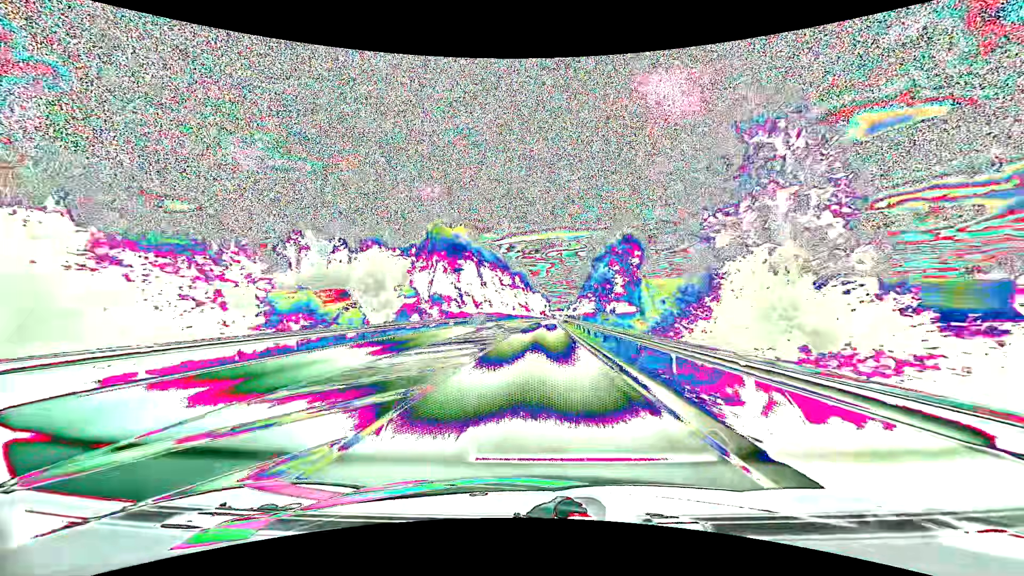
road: primary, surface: asphalt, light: Day
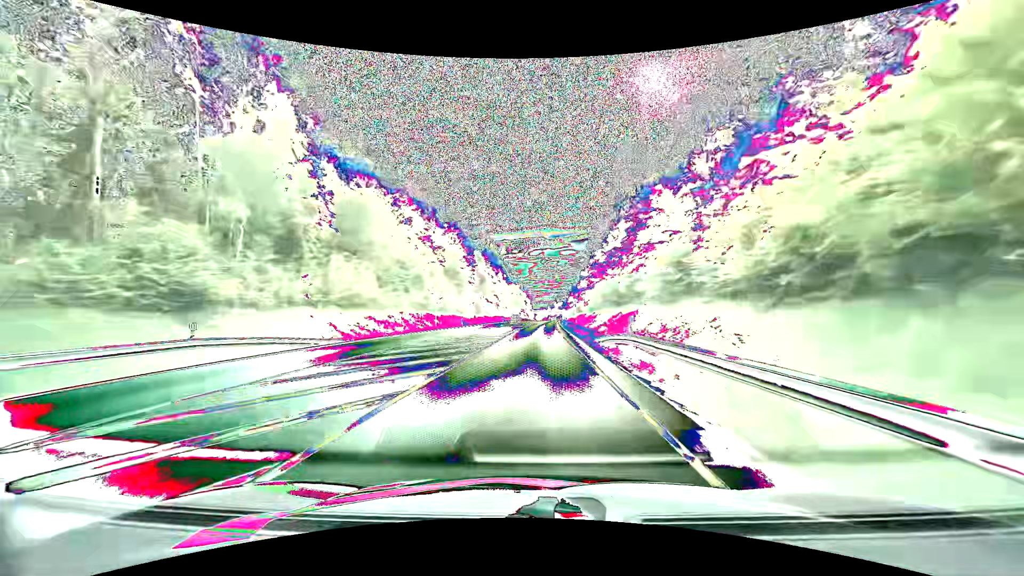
(+1.7, +80.6) m; +2°
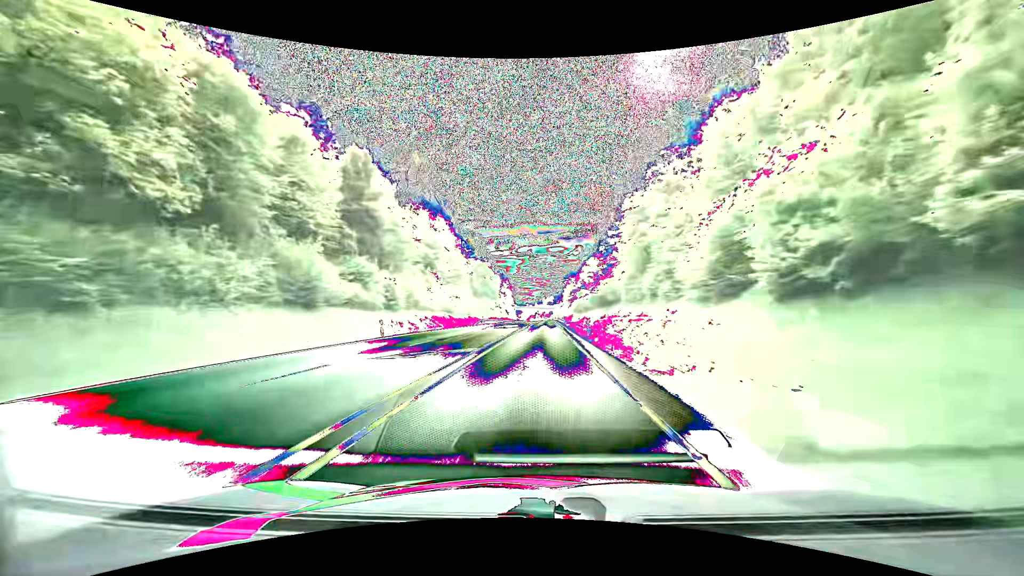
(+1.3, +80.4) m; +1°
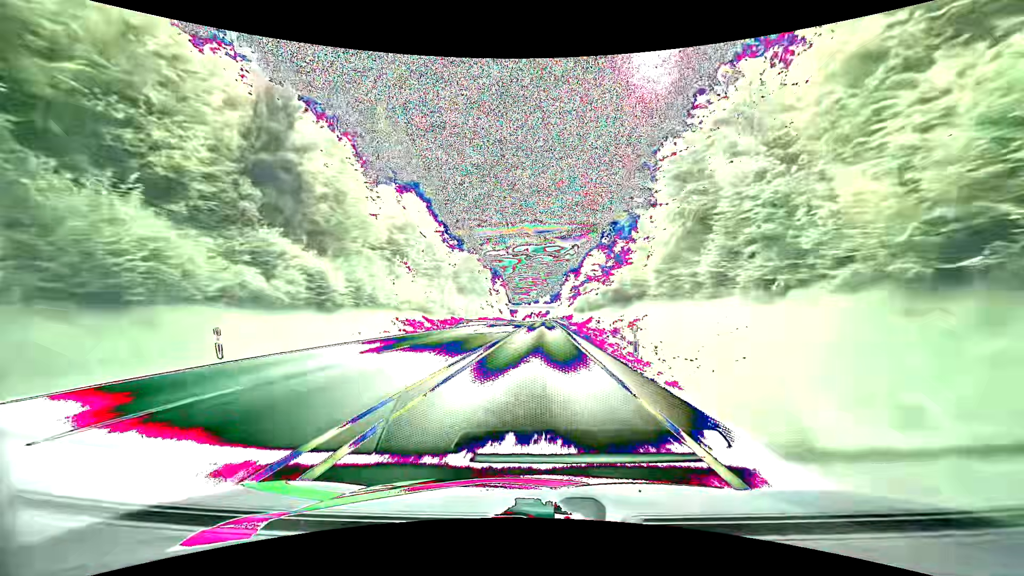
(+0.1, +16.1) m; +1°
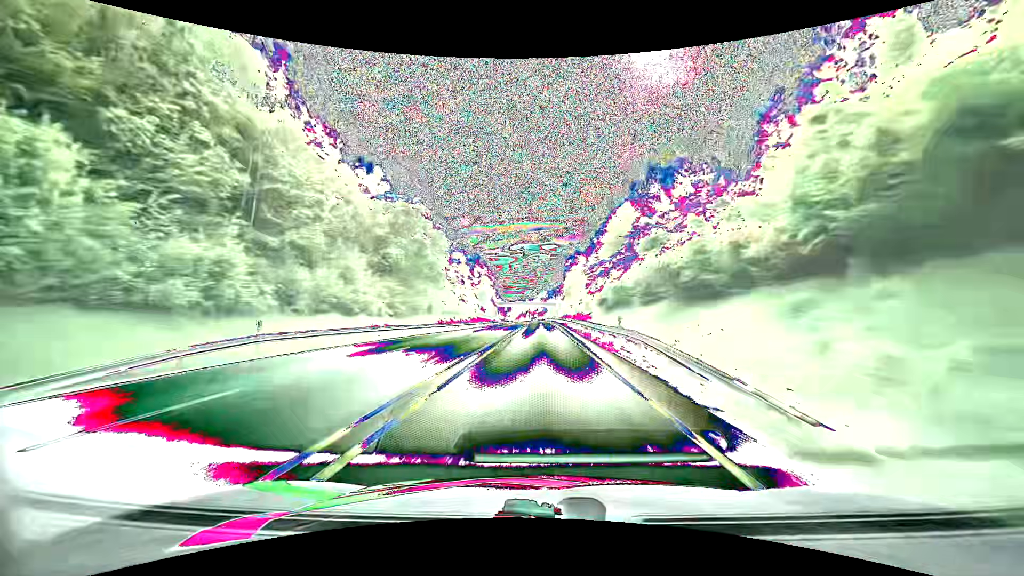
(+0.3, +48.4) m; 0°
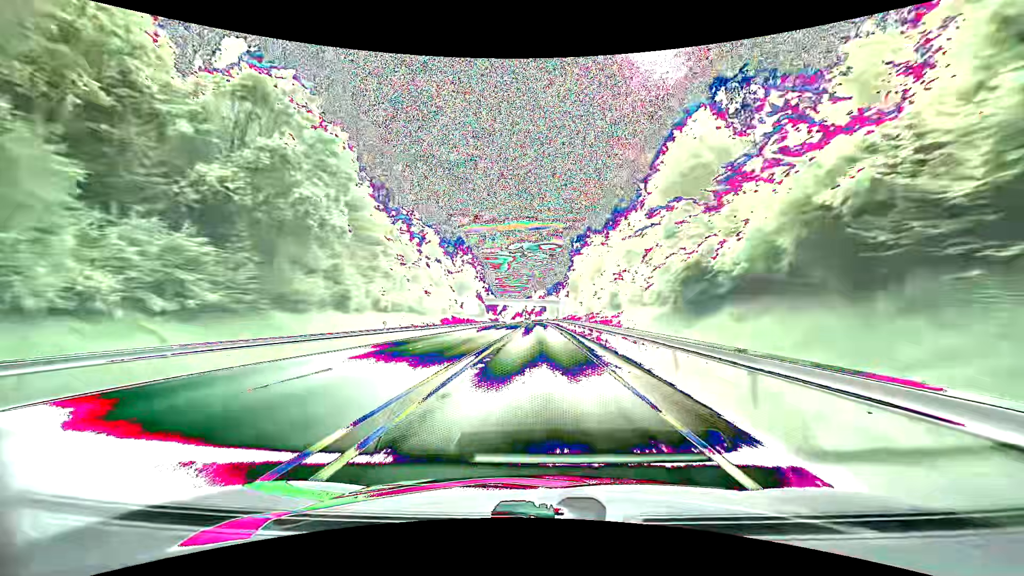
(+0.1, +32.4) m; 0°
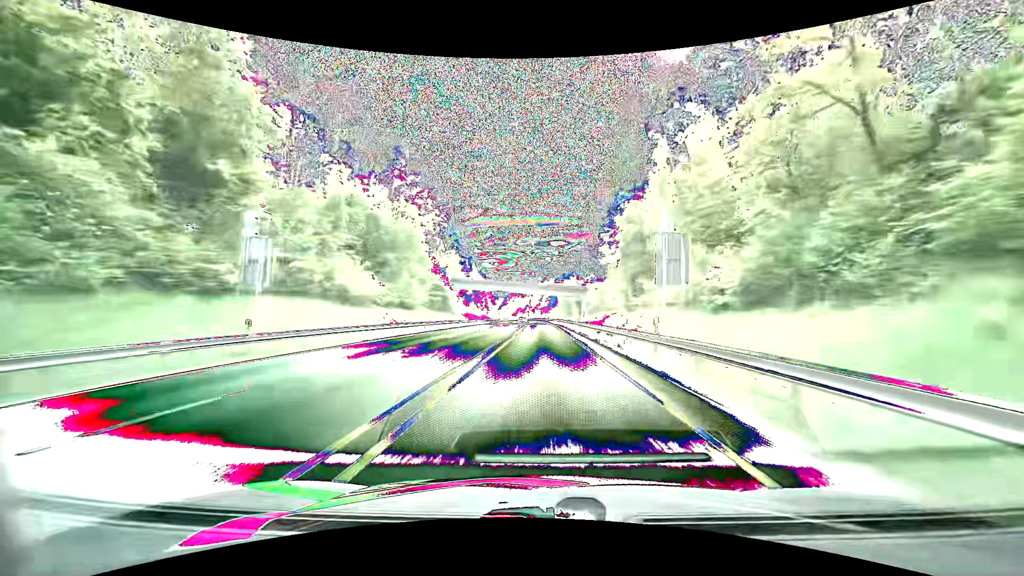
(-0.2, +65.0) m; -1°
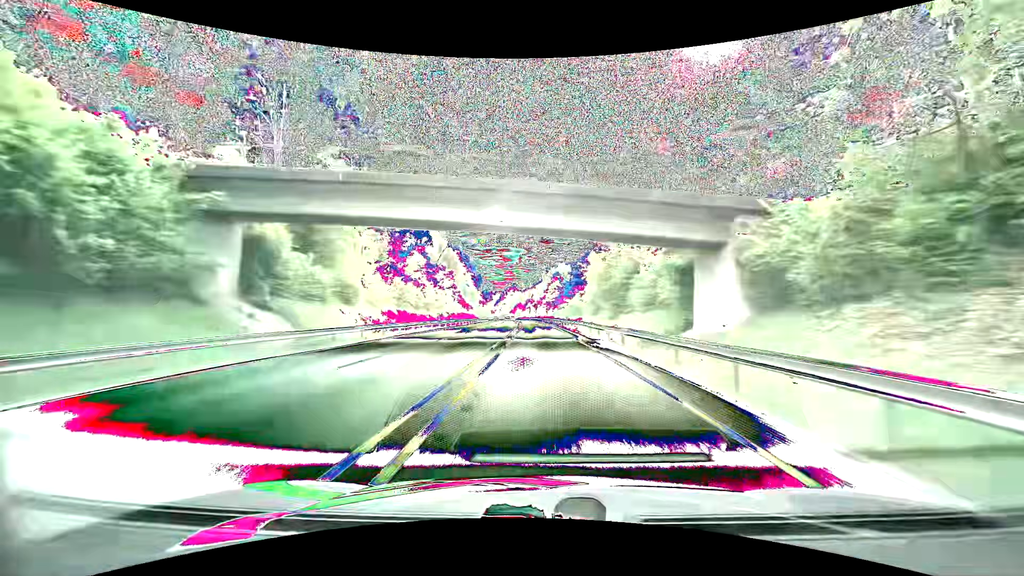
(-0.2, +65.4) m; -1°
(0, +10) (0, +20) (0, +30) (0, +40) (0, +50) (-1, +60) (-1, +70) (-1, +80) (-1, +90) (-2, +100) m
